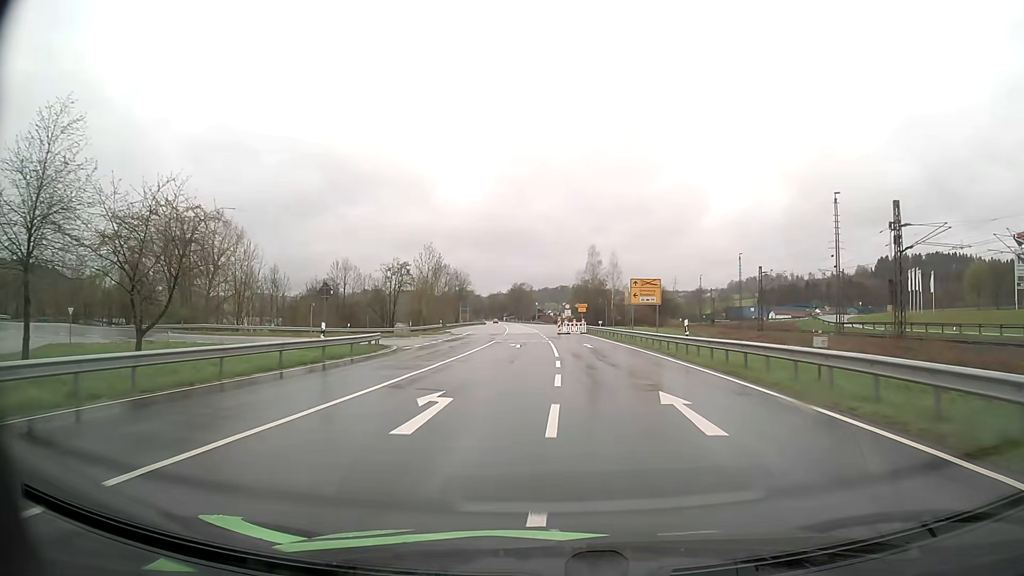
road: primary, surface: asphalt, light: Day
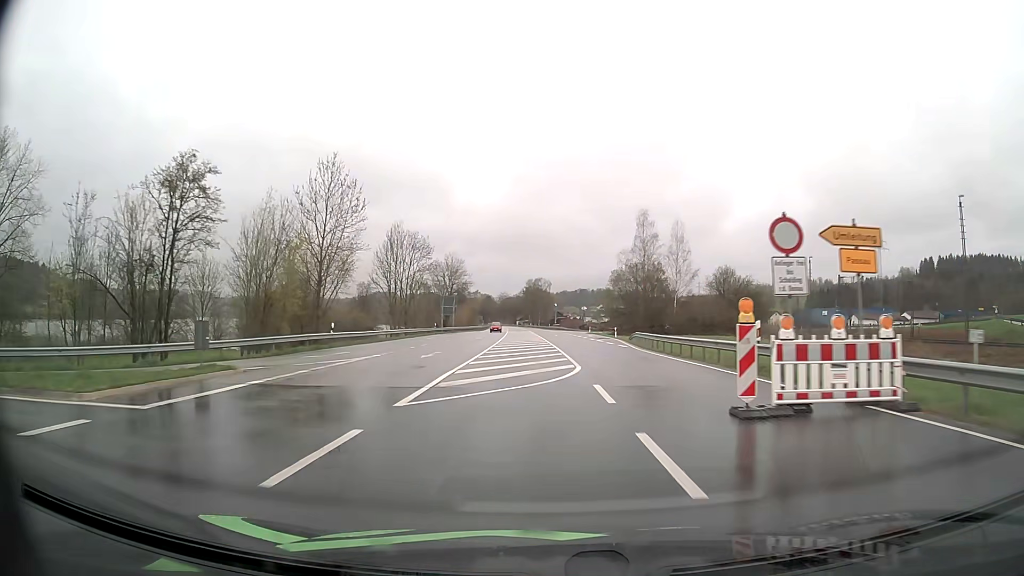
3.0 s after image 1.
(-1.6, +55.7) m; -2°
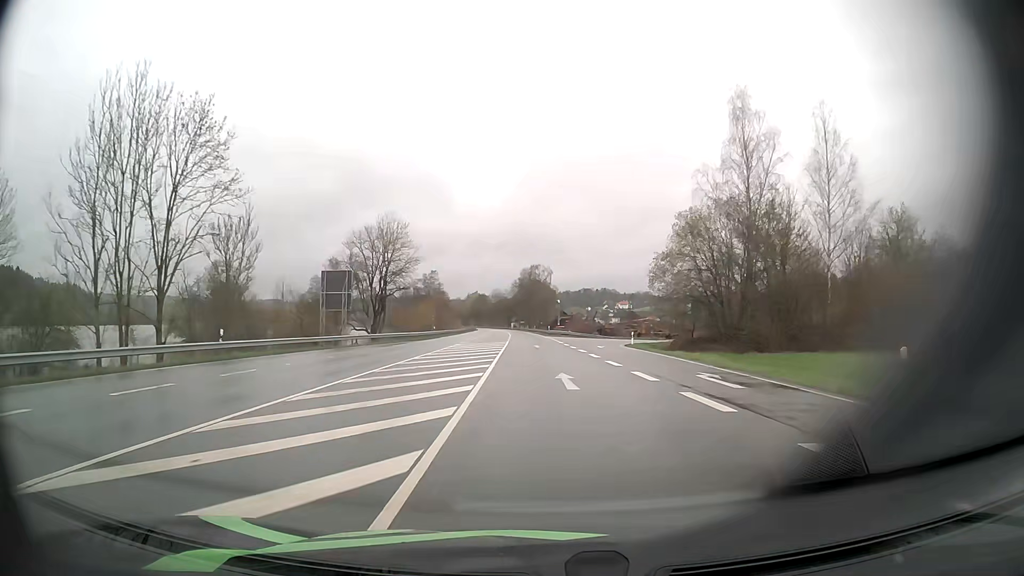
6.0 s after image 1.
(+0.8, +57.9) m; 0°
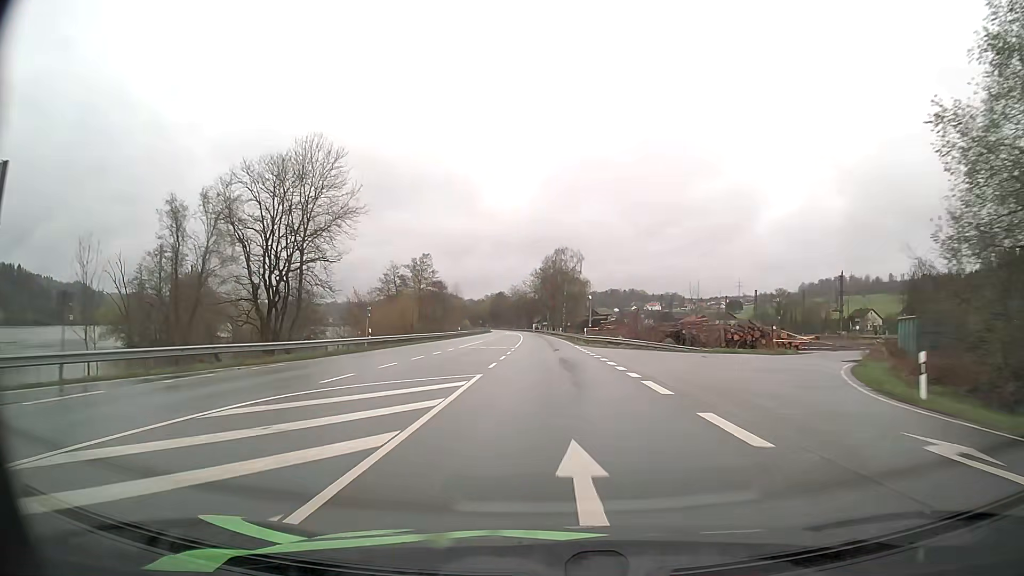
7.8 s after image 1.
(-0.8, +39.2) m; -2°
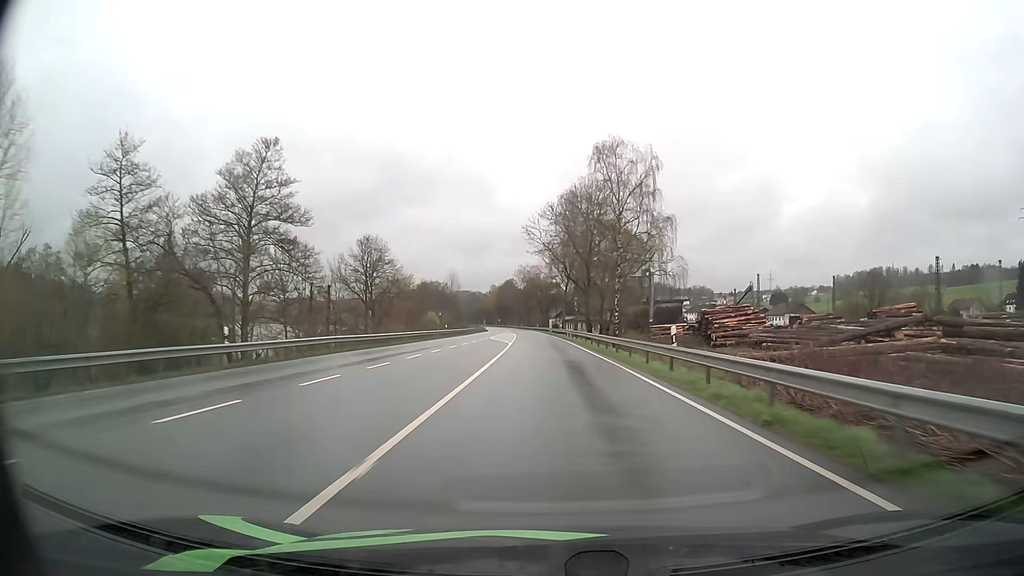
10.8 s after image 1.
(-1.3, +74.2) m; -2°
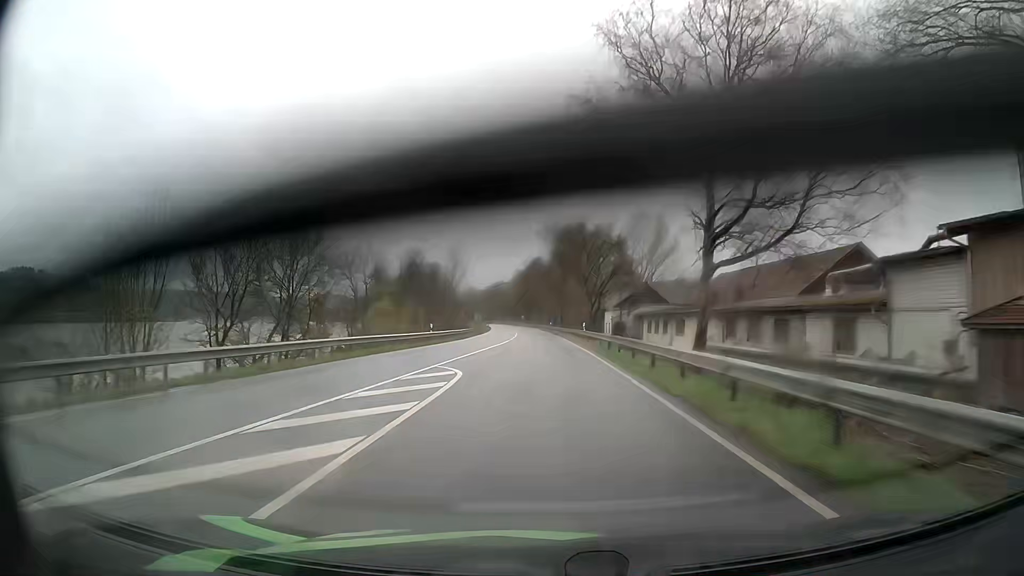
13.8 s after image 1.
(-1.9, +79.9) m; -3°
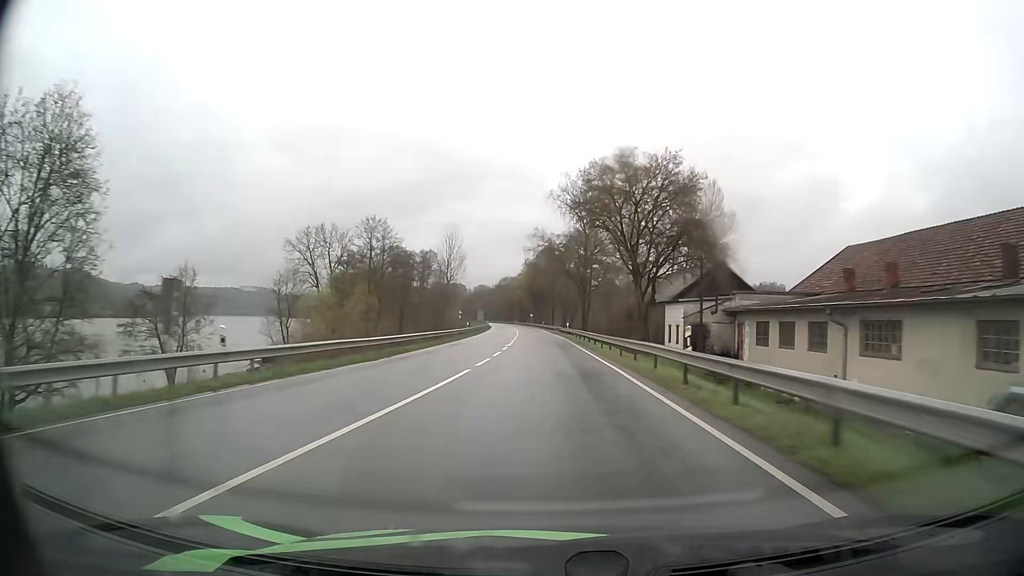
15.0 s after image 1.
(-0.2, +32.0) m; -1°
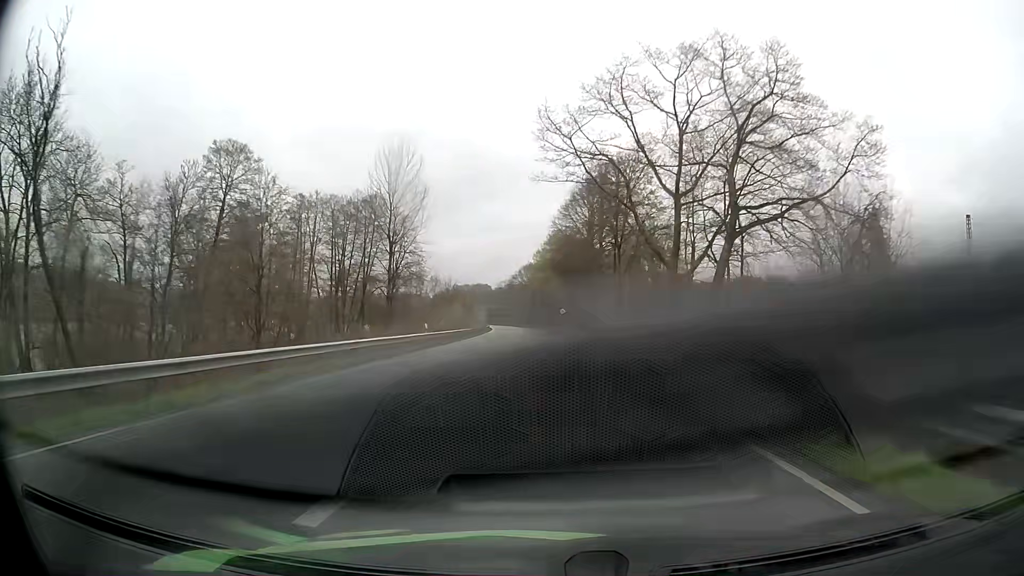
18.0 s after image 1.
(-2.0, +80.1) m; -3°
(0, +10) (0, +20) (0, +30) (-1, +40) (-1, +50) (-1, +60) (-1, +70) (-2, +80) (-2, +90) (-3, +100) m
